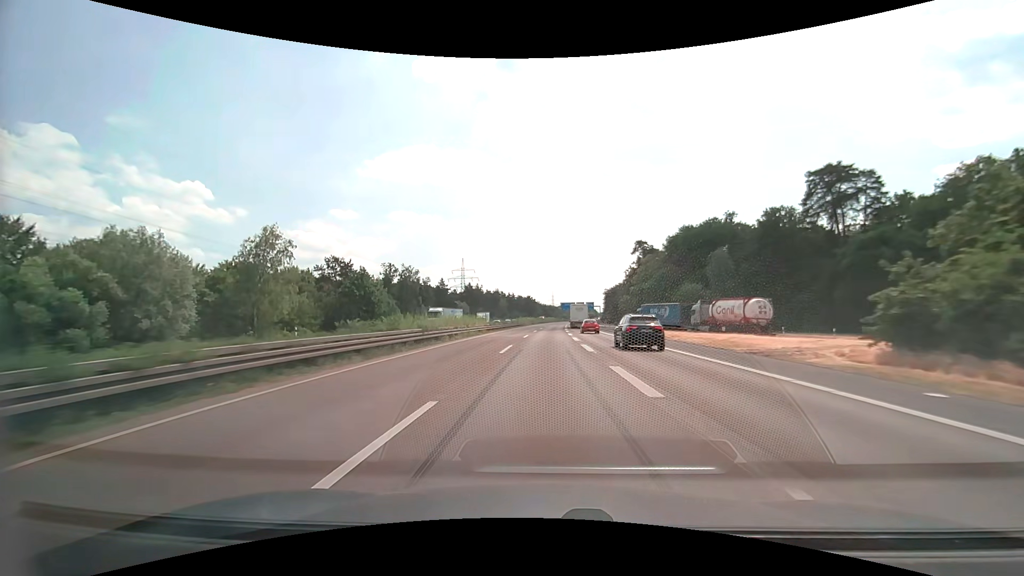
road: motorway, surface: asphalt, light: Day
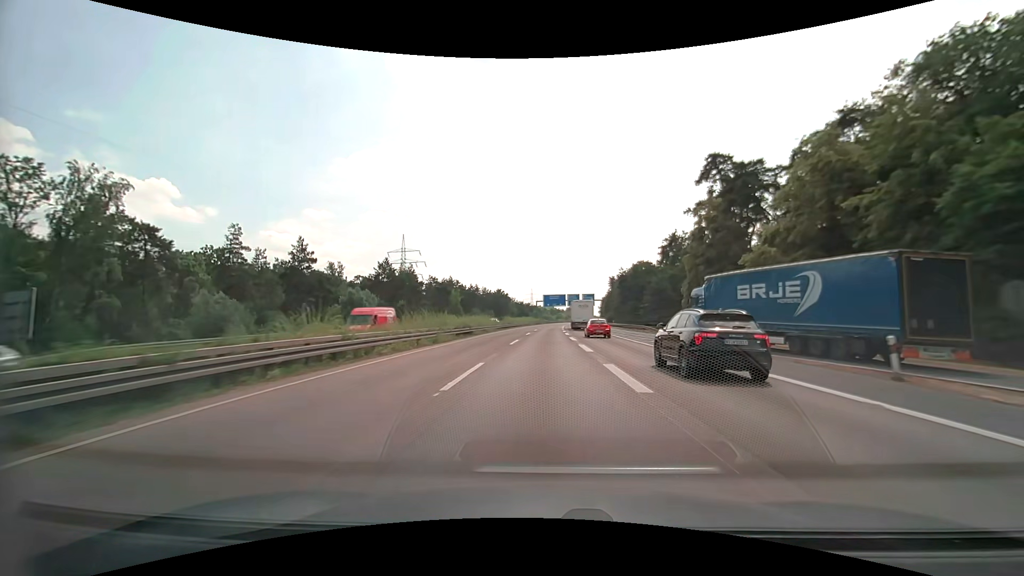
(+1.8, +83.6) m; +2°
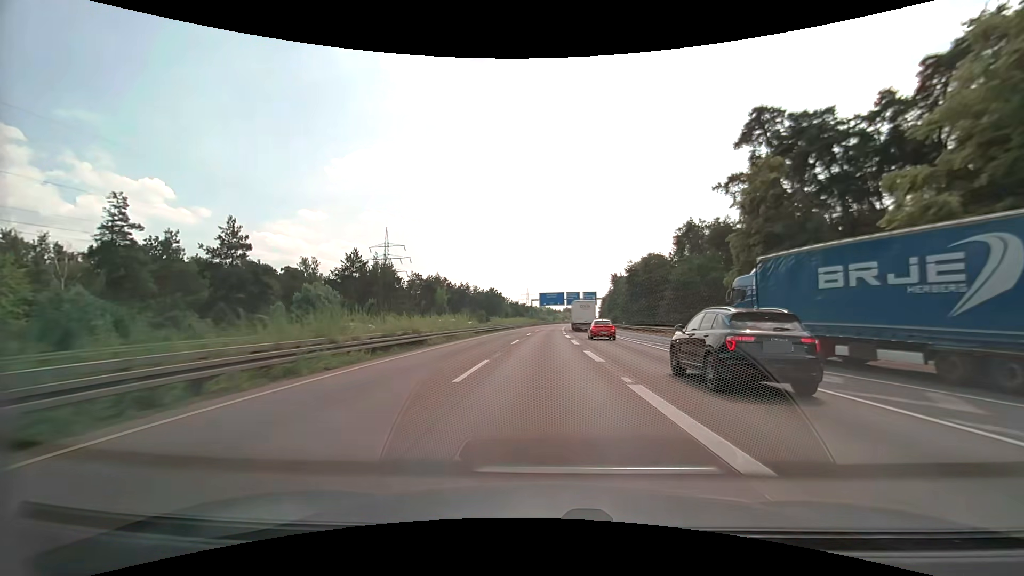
(+0.1, +16.6) m; 0°
(0, +10) (0, +20) (0, +30) (0, +40) (+1, +50) (+1, +60) (+1, +70) (+2, +80) (+2, +90) (+2, +100) m
